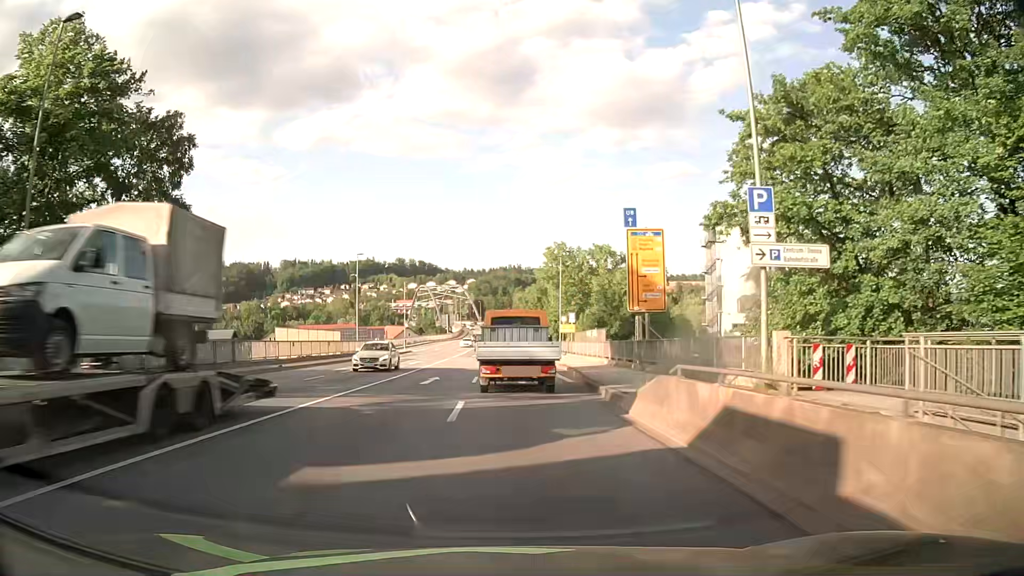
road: primary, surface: asphalt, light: Day
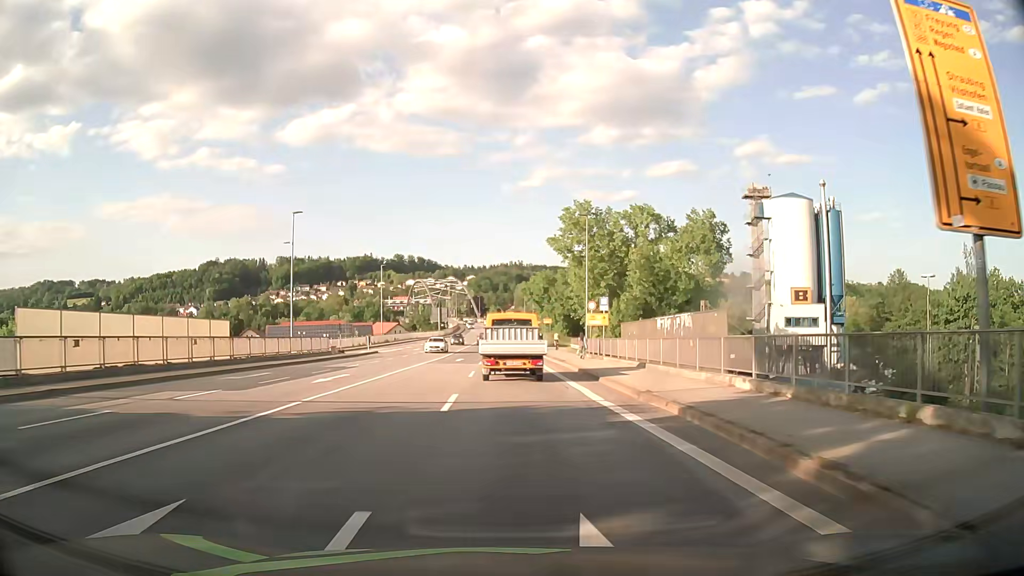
(-0.2, +22.3) m; 0°
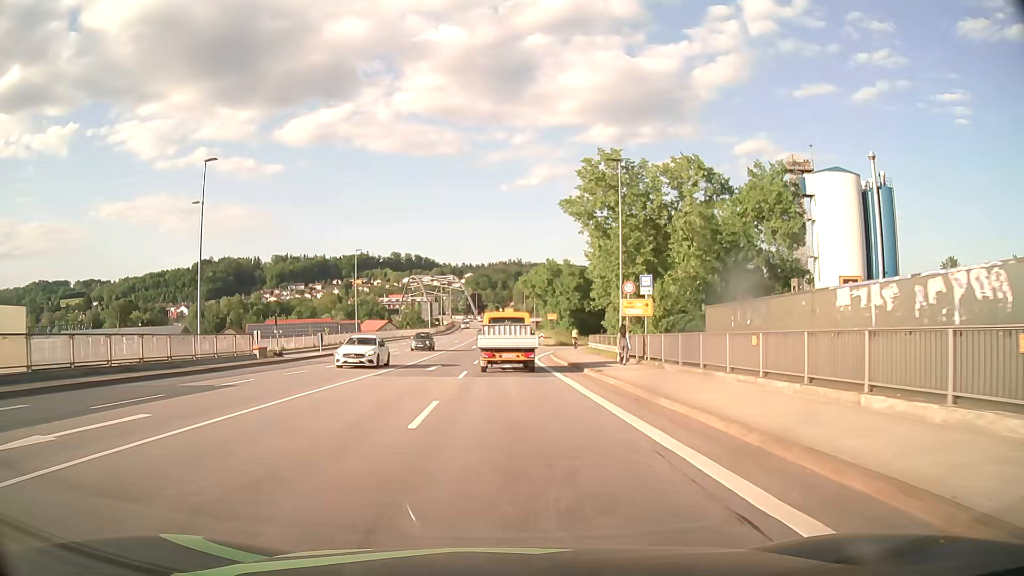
(0.0, +15.1) m; 0°
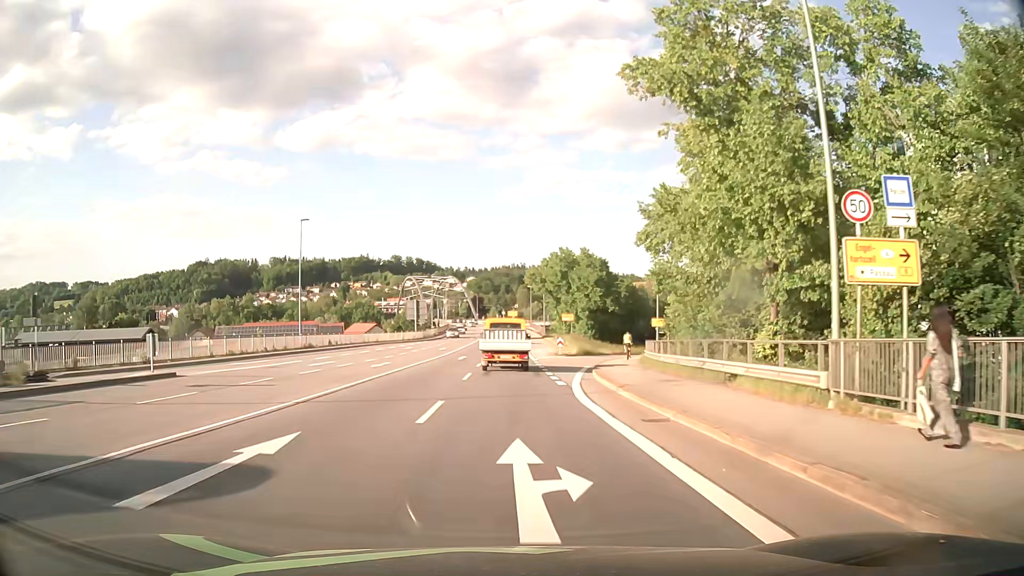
(-0.2, +22.6) m; -1°
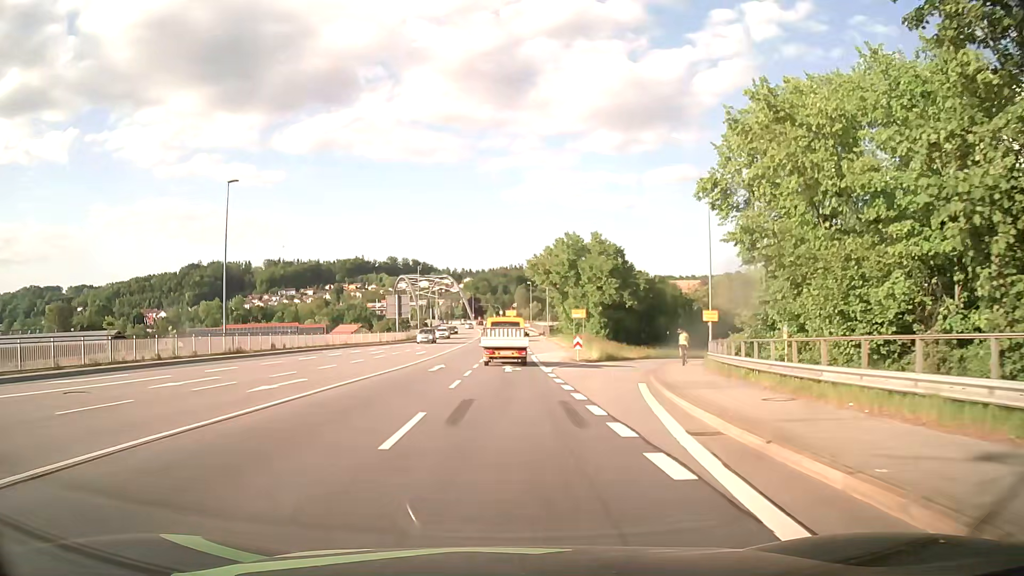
(0.0, +15.1) m; +1°
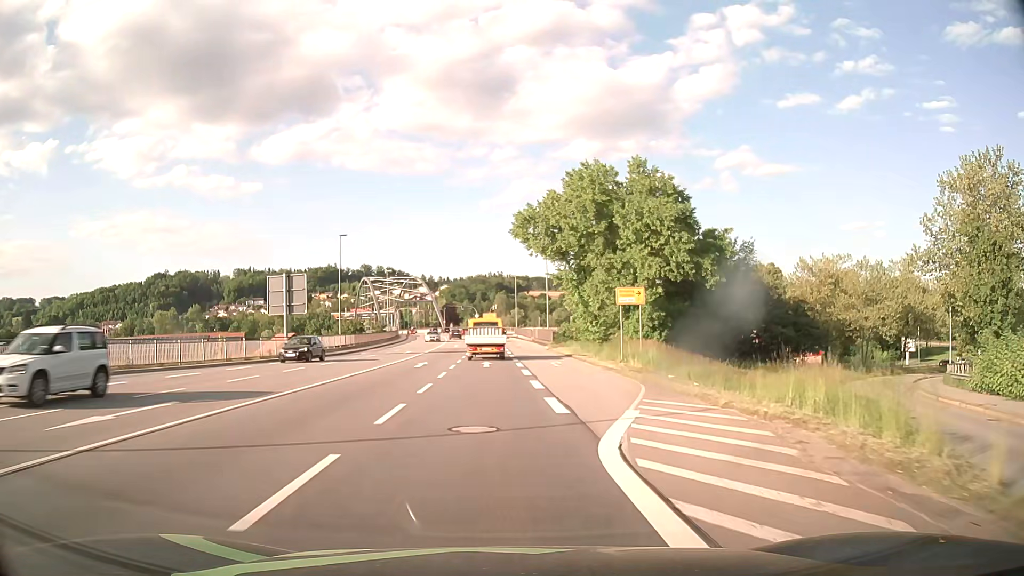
(+0.2, +37.6) m; +1°
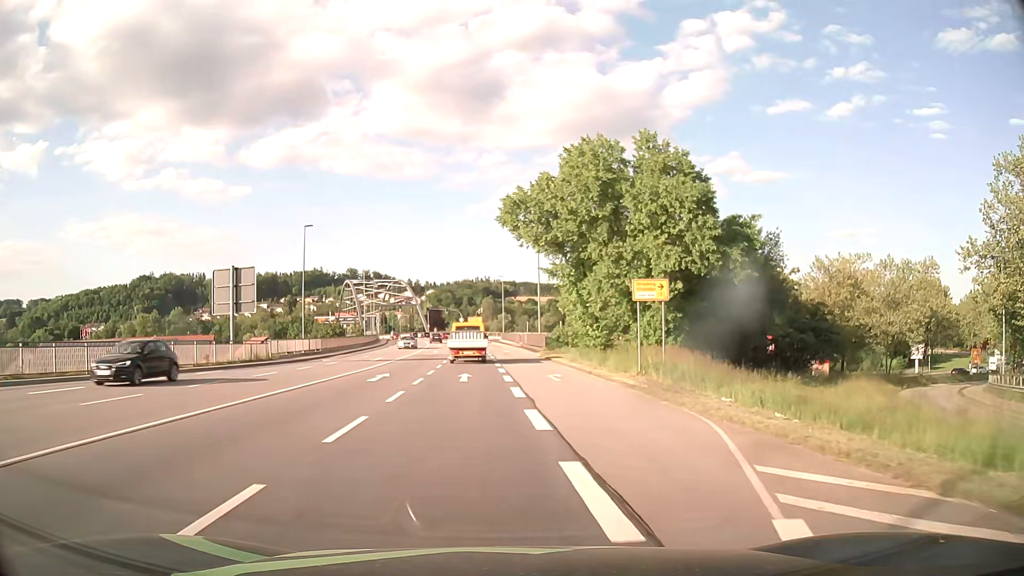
(+0.1, +7.5) m; +1°
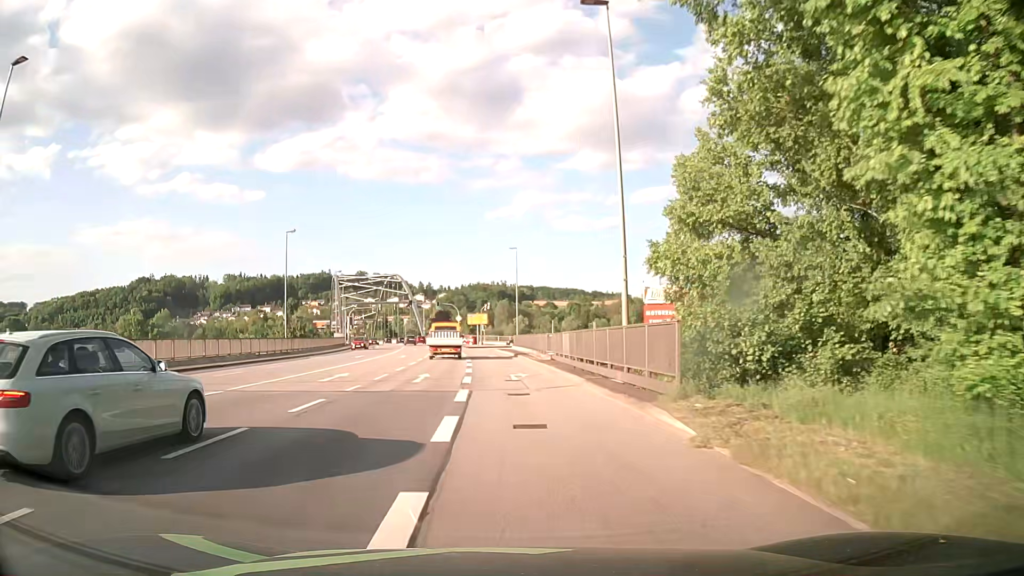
(+0.3, +37.6) m; -1°
(0, +10) (0, +20) (-1, +30) (-1, +40) (-2, +50) (-3, +60) (-3, +70) (-2, +80) (+2, +89) (+9, +96) m
